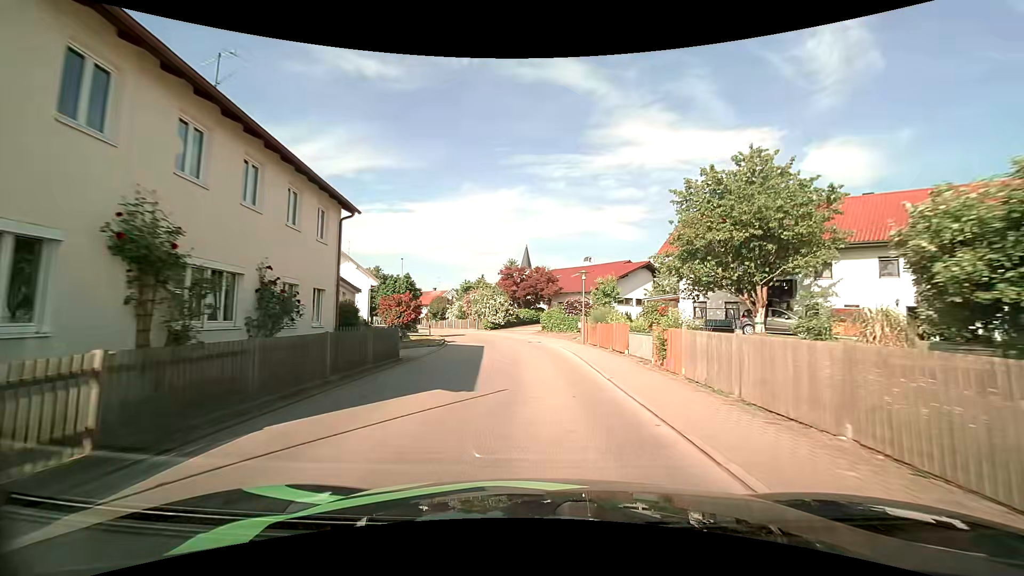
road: tertiary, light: Day
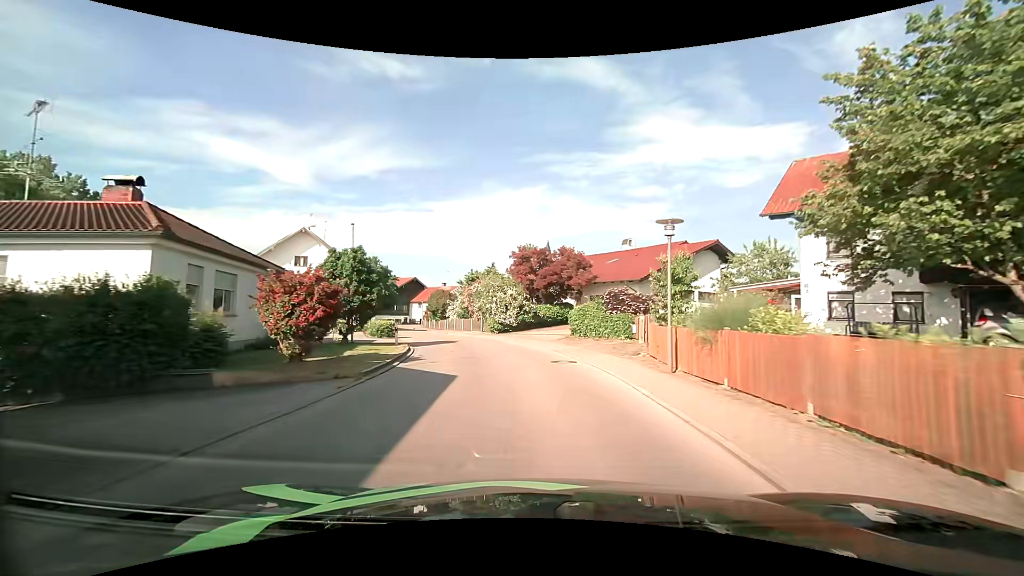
(-0.2, +13.4) m; -2°
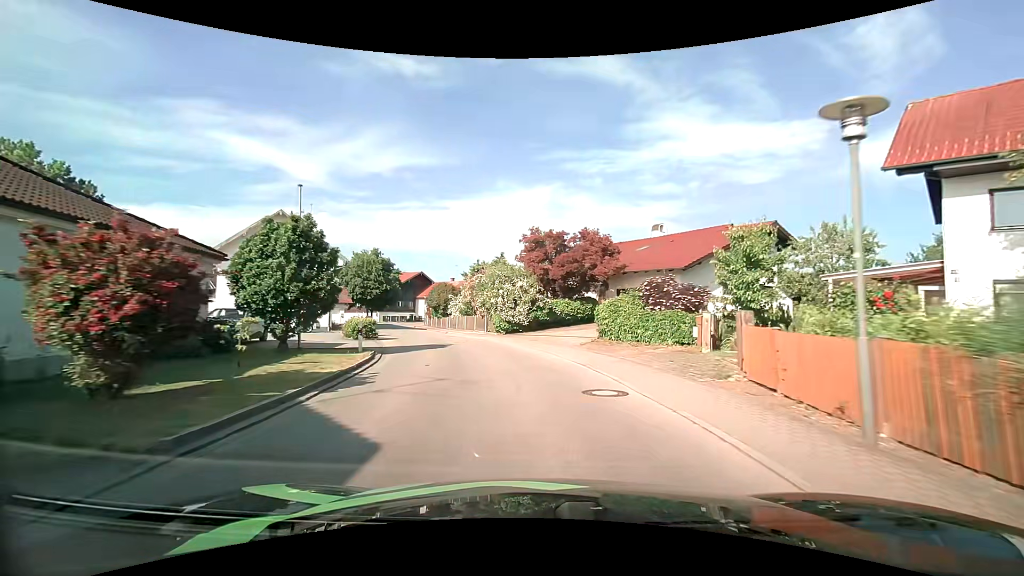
(-0.1, +6.5) m; -1°
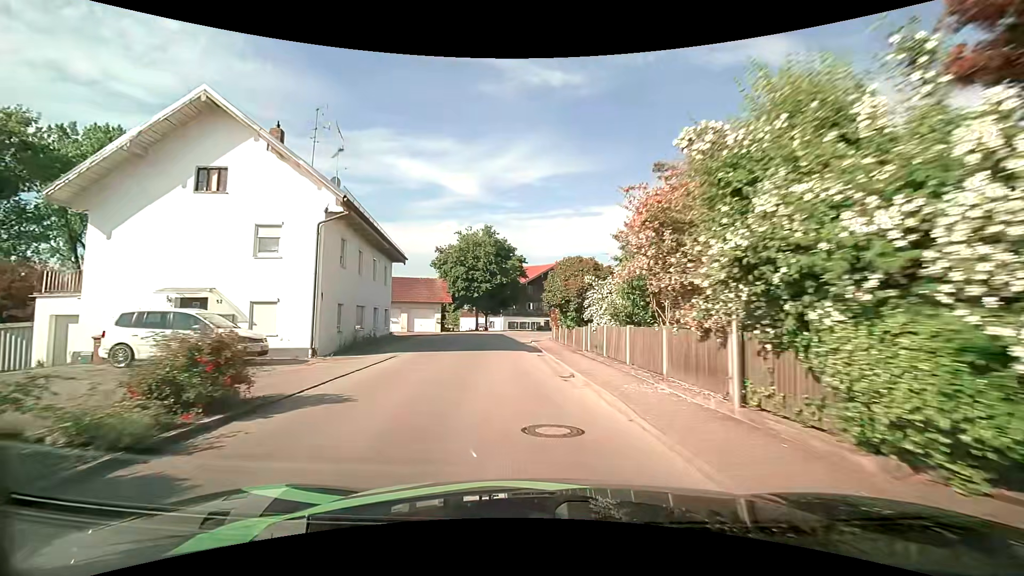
(-3.4, +24.4) m; -18°
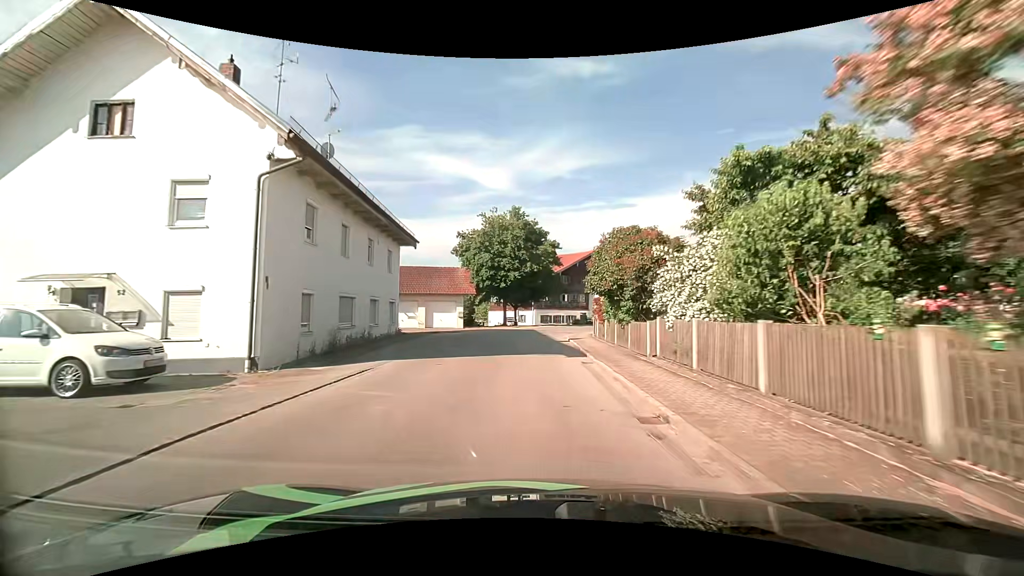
(-0.2, +6.0) m; -4°
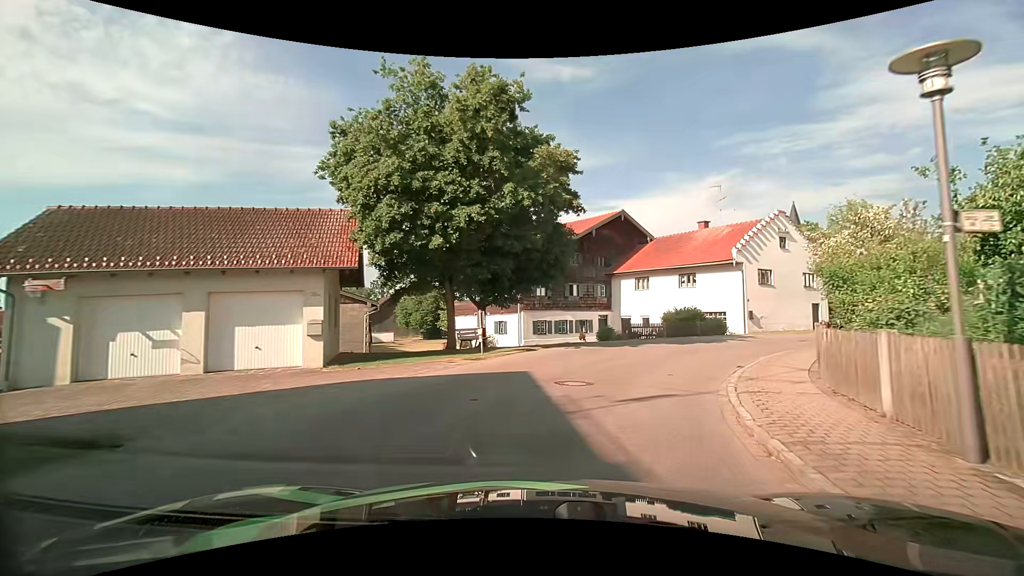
(-0.5, +25.7) m; +2°
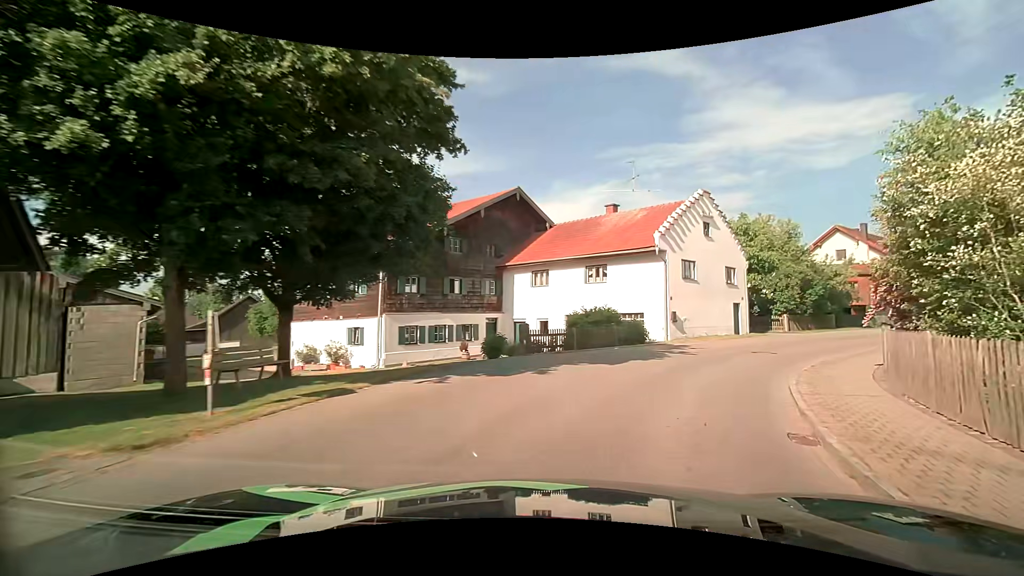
(+0.7, +8.3) m; +13°
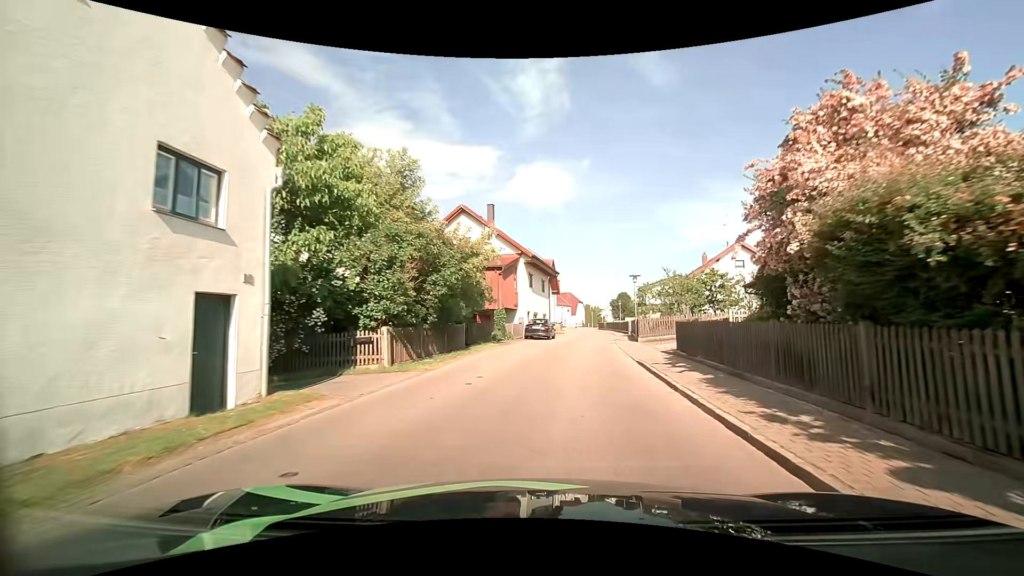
(+8.7, +20.4) m; +41°
(0, +10) (+1, +20) (+2, +30) (+4, +40) (+5, +50) (+6, +60) (+7, +70) (+7, +80) (+7, +90) (+7, +100) m
